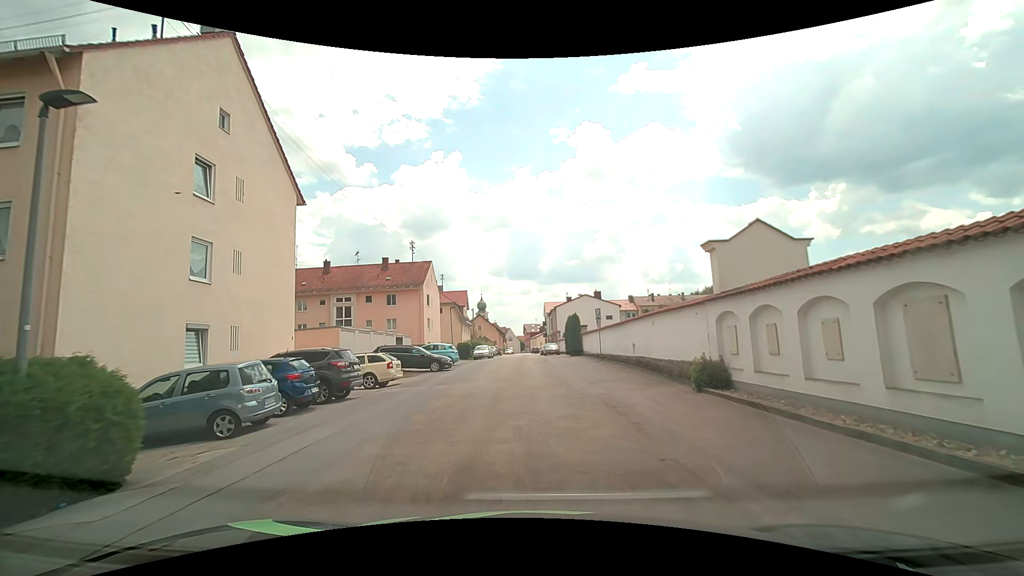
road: residential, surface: asphalt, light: Day
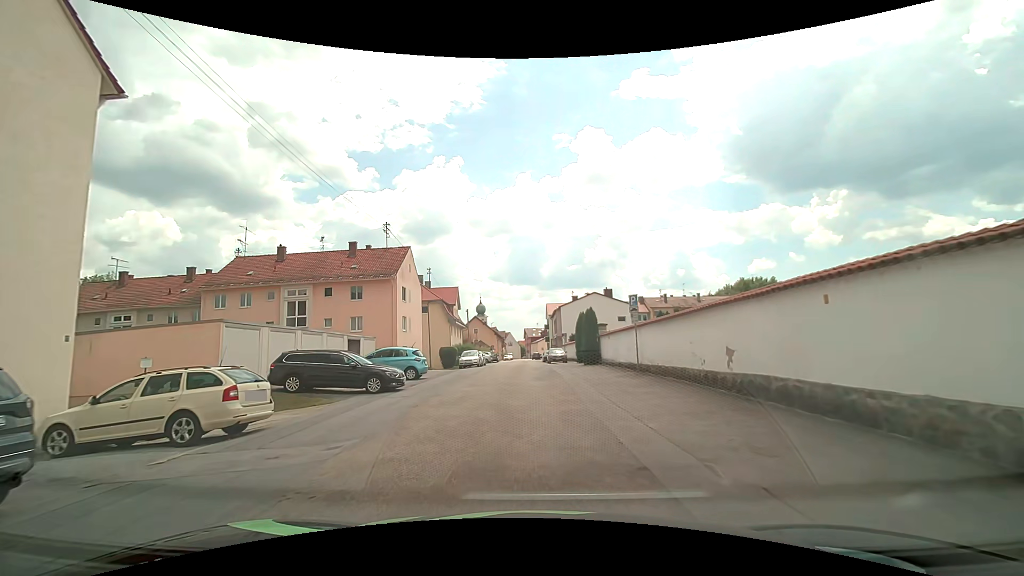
(0.0, +11.1) m; +1°
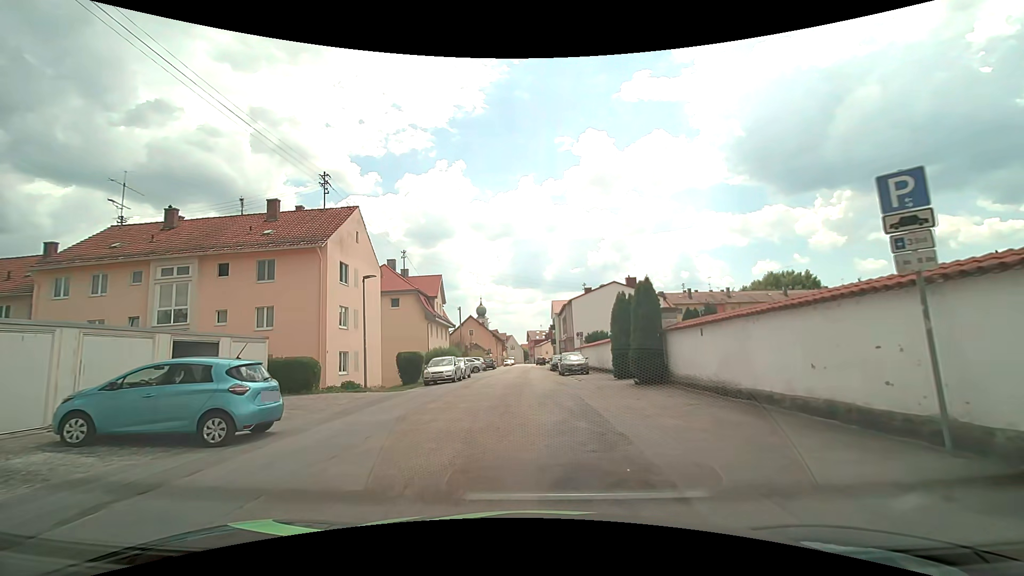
(-0.3, +15.3) m; -1°
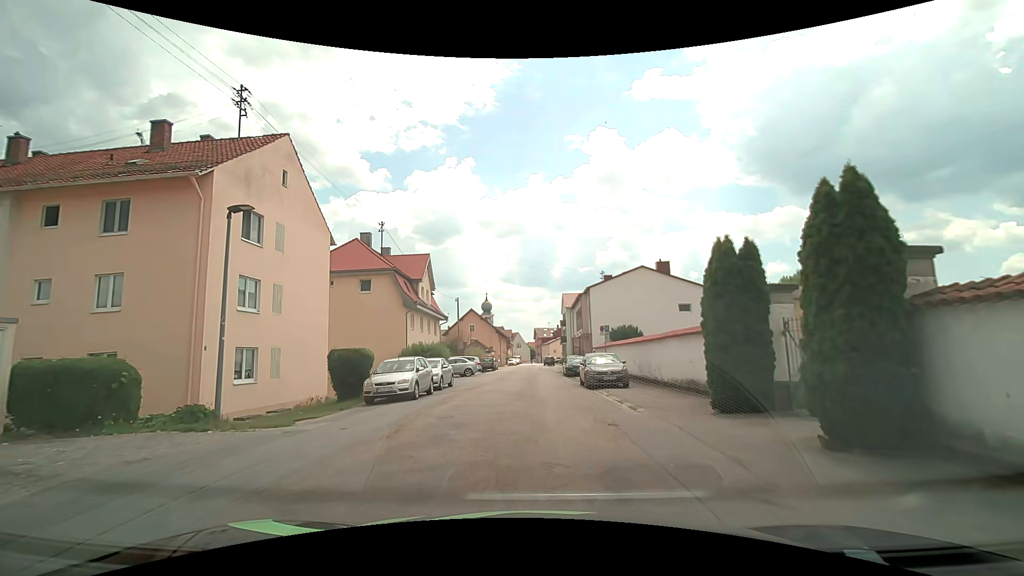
(-0.1, +10.9) m; -1°
(0, +10) (0, +20) (0, +30) (0, +40) (+1, +50) (+1, +60) (+1, +70) (+1, +80) (0, +90) (0, +100) m
